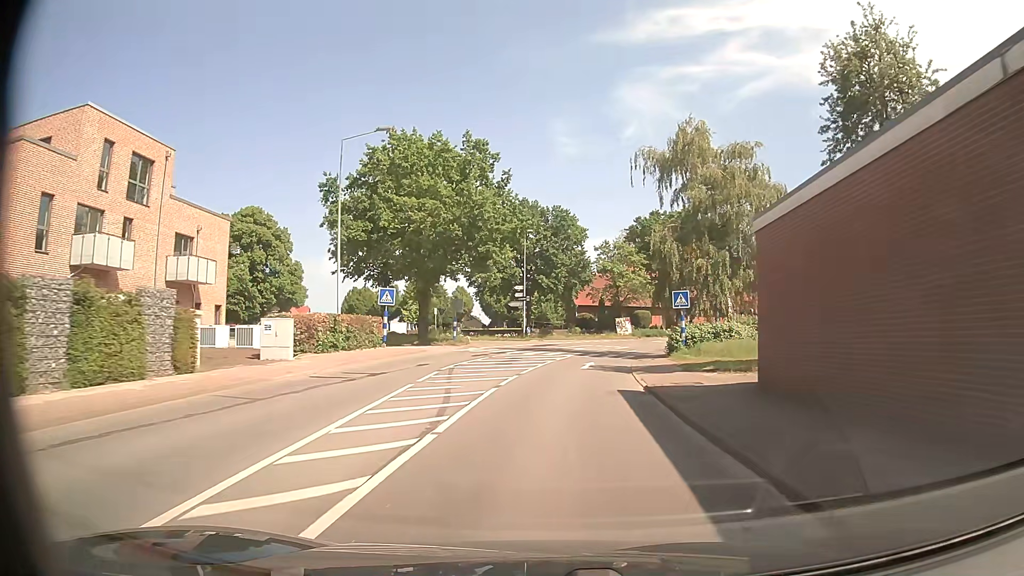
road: secondary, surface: asphalt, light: Day
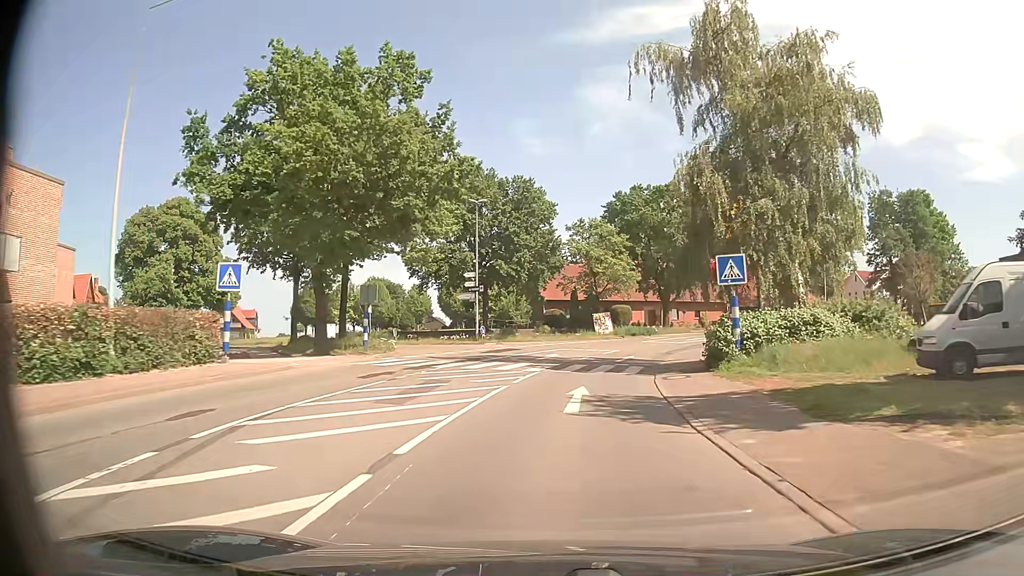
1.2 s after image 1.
(+0.4, +14.7) m; +3°
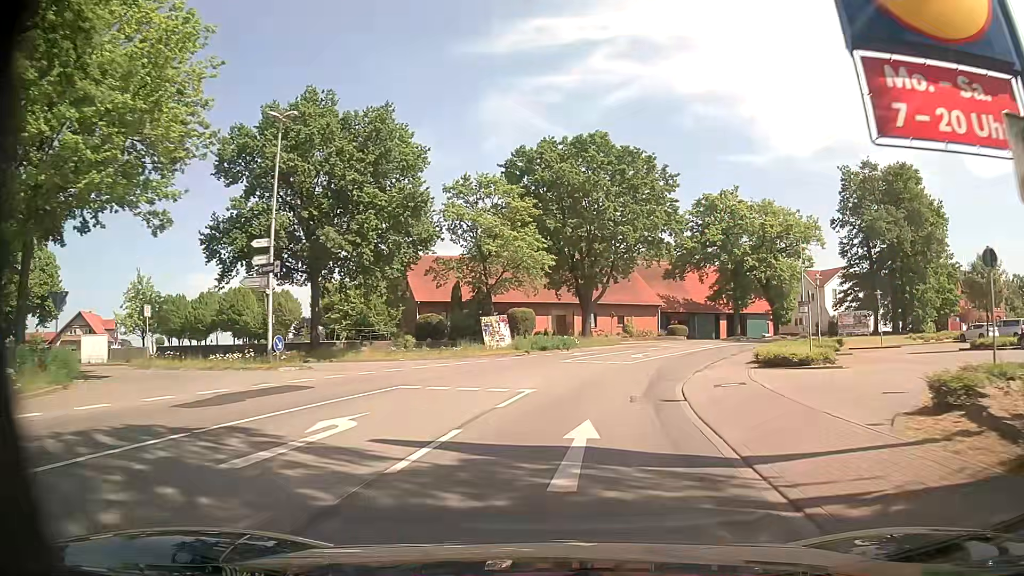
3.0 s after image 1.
(+1.6, +21.7) m; +9°
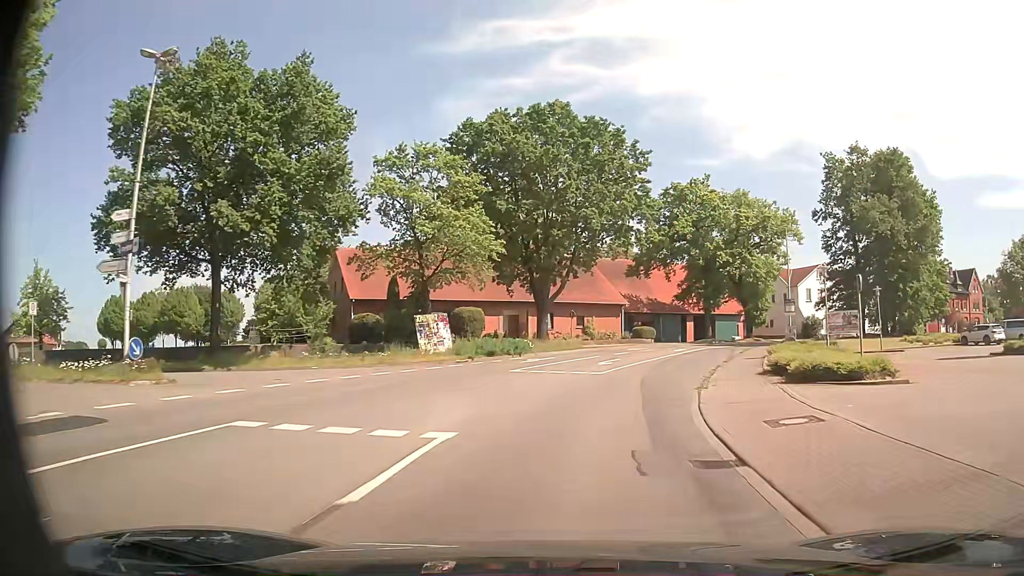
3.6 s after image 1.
(+0.2, +7.2) m; +4°
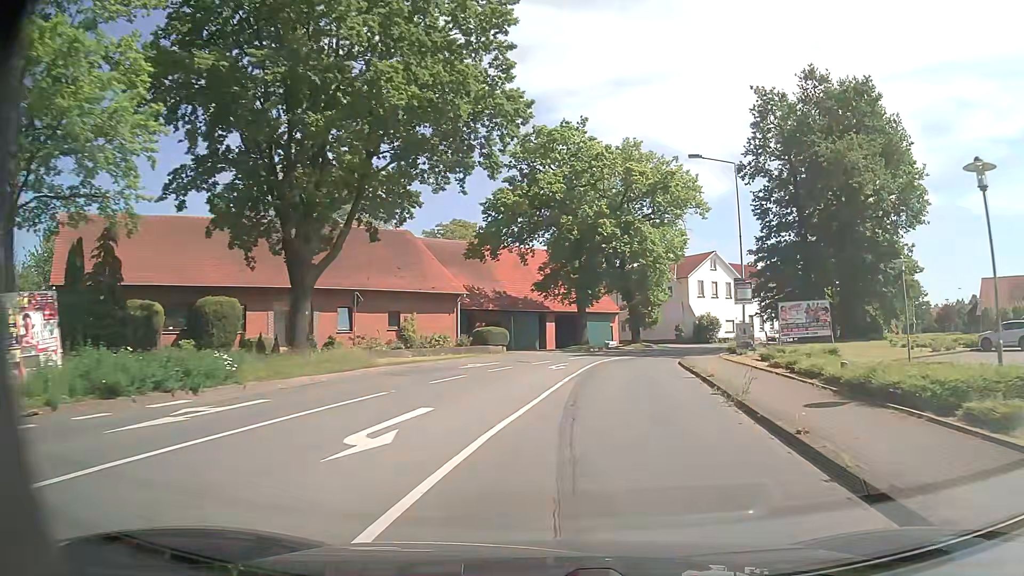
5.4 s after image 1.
(+2.4, +21.7) m; +13°
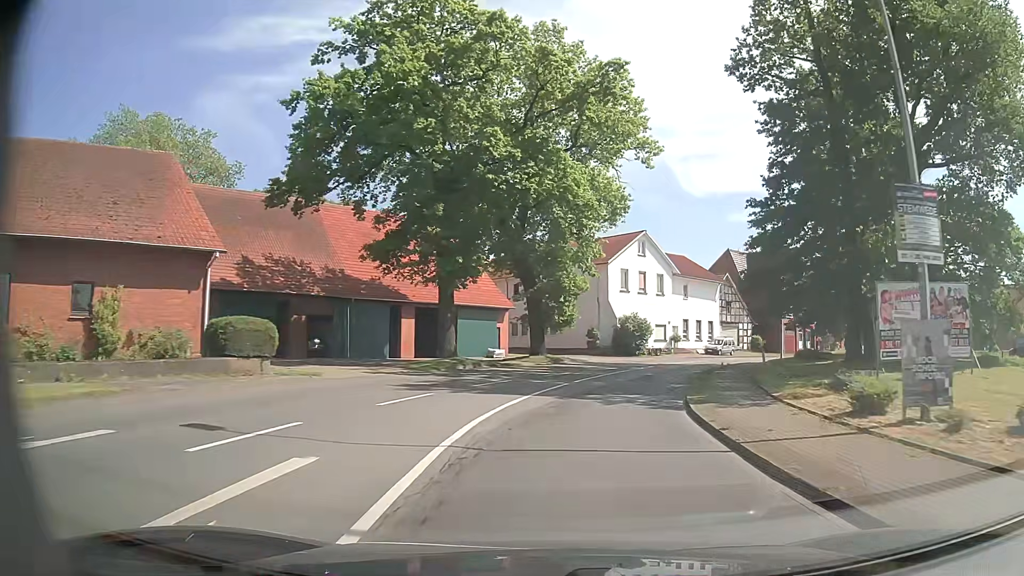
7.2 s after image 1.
(+1.8, +22.0) m; +10°
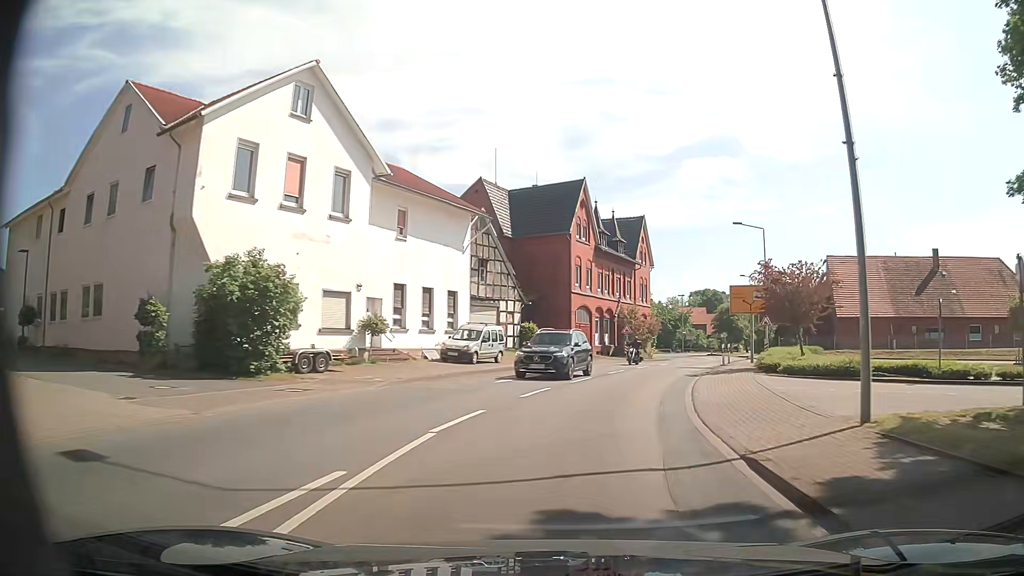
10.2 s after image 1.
(+6.8, +36.0) m; +23°
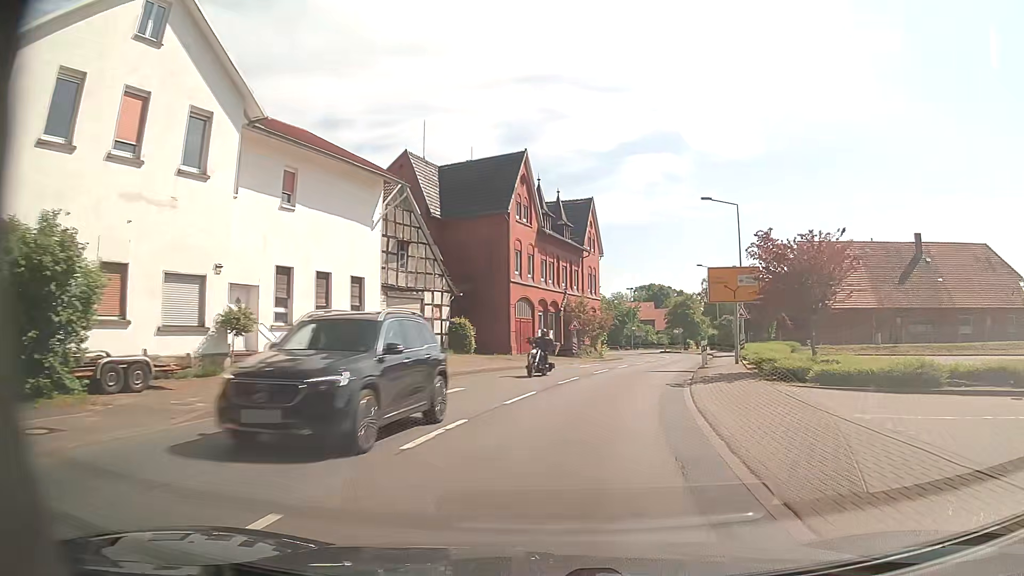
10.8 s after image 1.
(+0.4, +7.4) m; +5°
(+1, +10) (+2, +20) (+5, +30) (+8, +39) (+10, +49) (+12, +59) (+13, +68) (+13, +78) (+12, +88) (+9, +98) m
